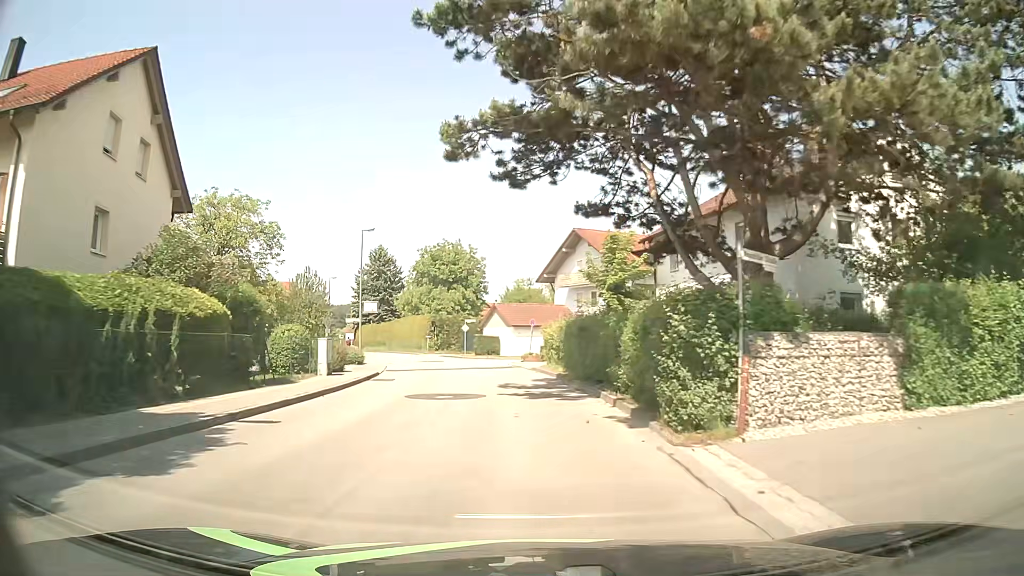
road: unclassified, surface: asphalt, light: Day
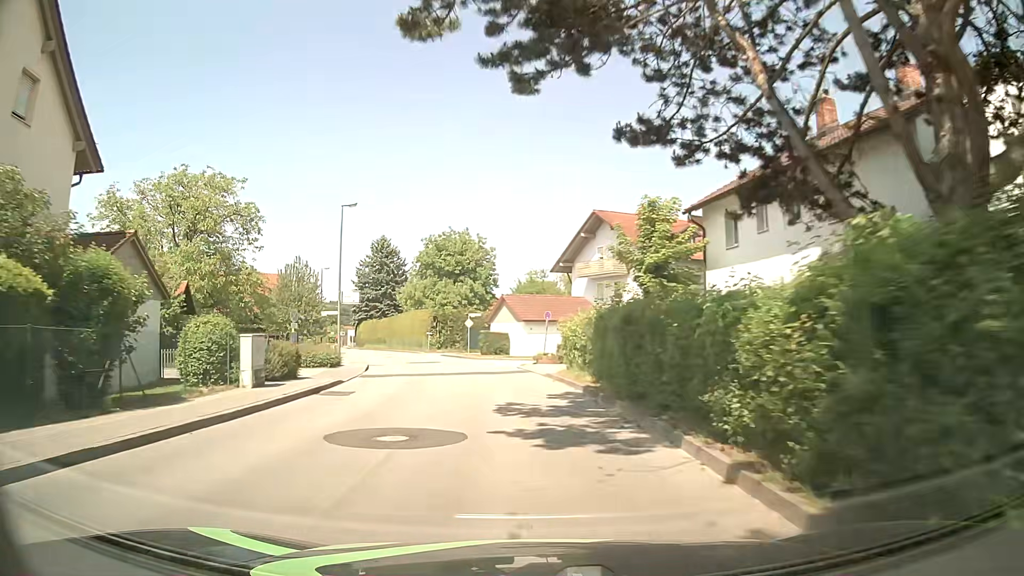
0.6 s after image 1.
(-0.1, +7.2) m; -2°
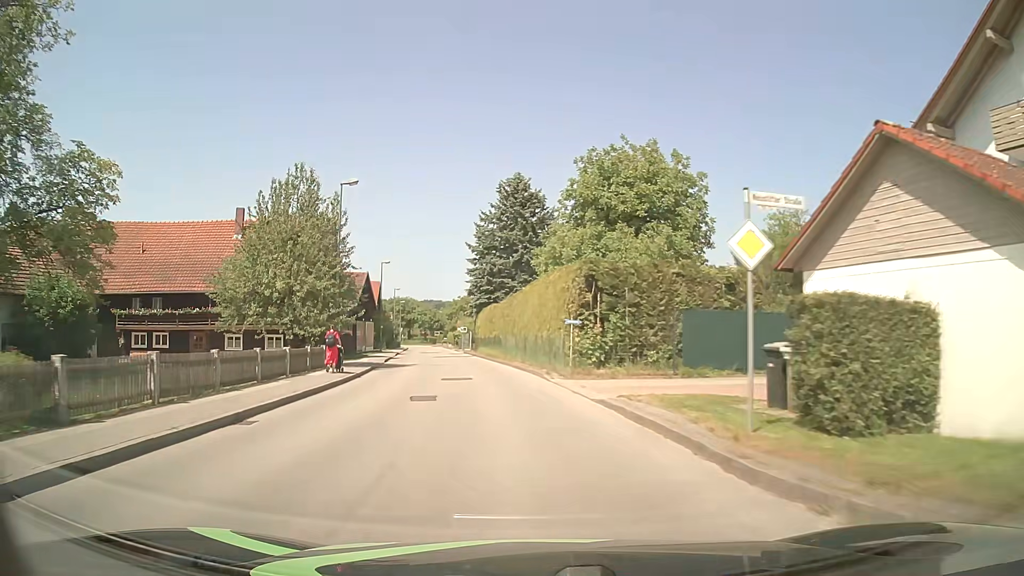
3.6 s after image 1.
(-3.9, +36.7) m; -14°
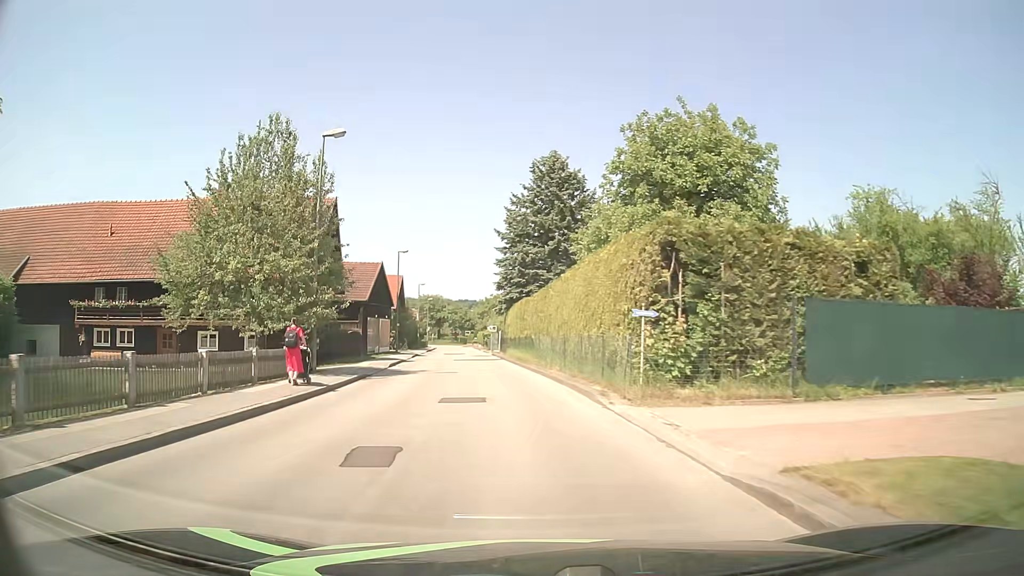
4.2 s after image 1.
(-0.2, +7.5) m; -3°
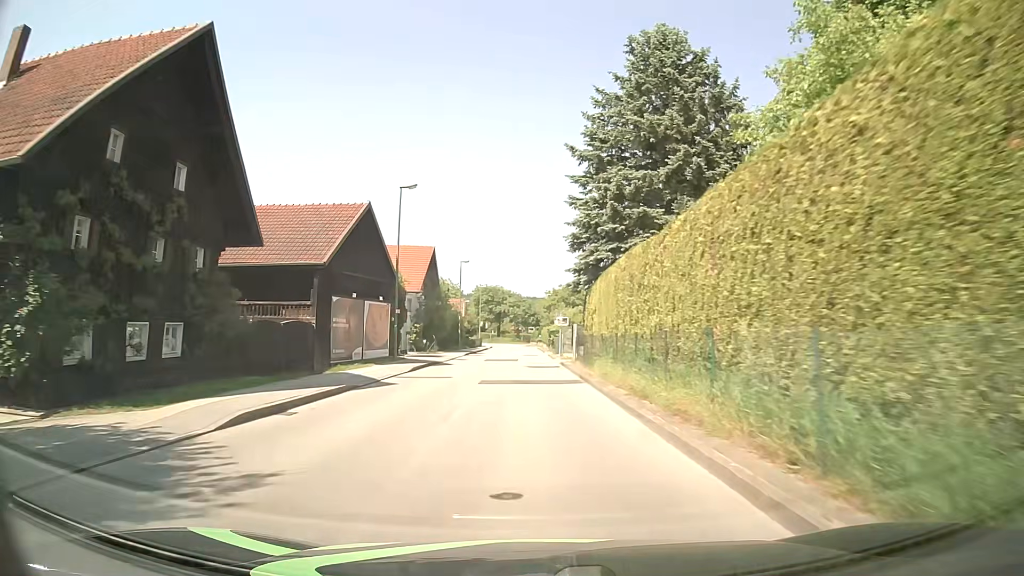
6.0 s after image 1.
(-1.4, +22.6) m; -6°
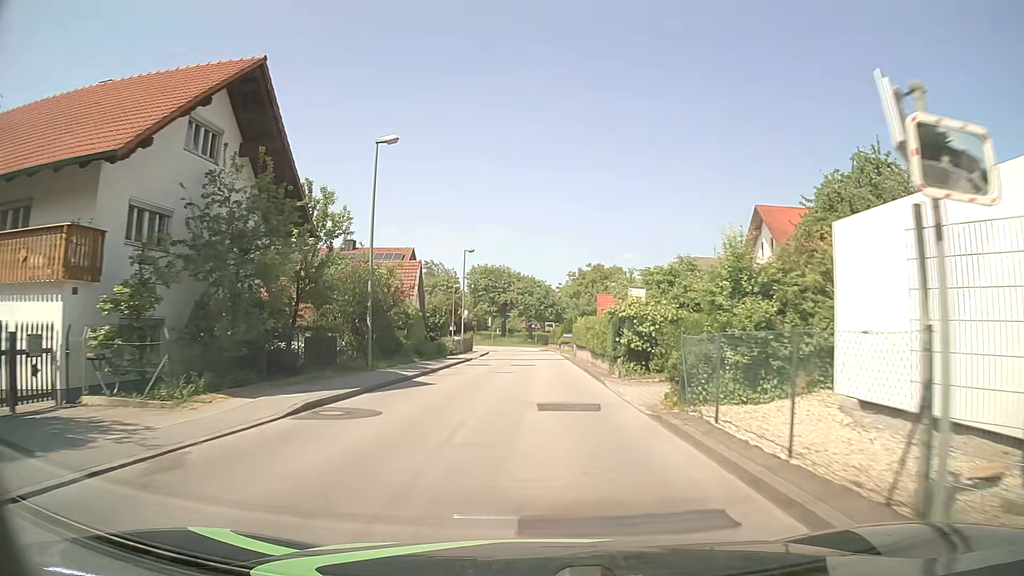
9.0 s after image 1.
(-0.8, +38.3) m; -1°
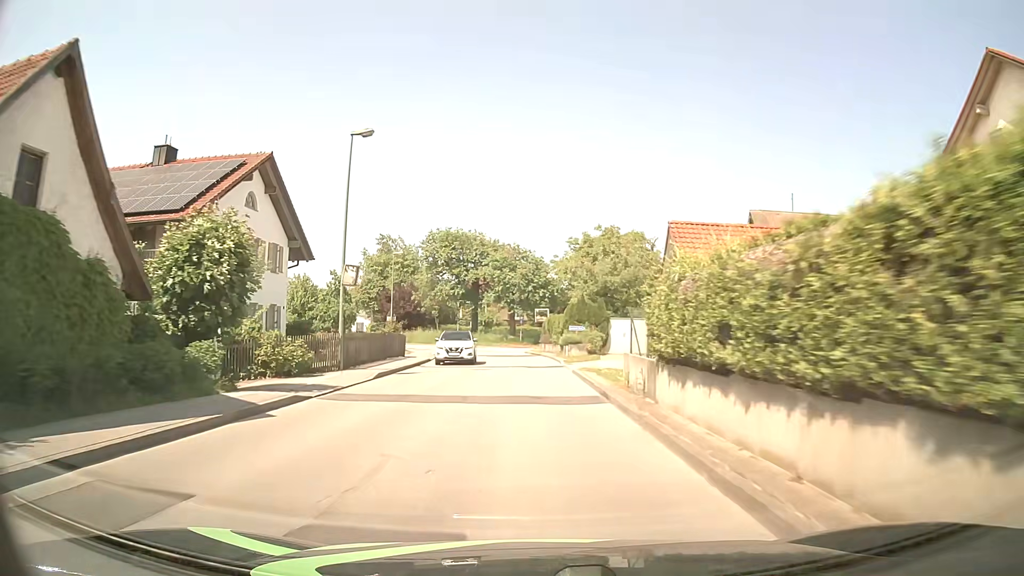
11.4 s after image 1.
(+0.4, +30.6) m; +1°
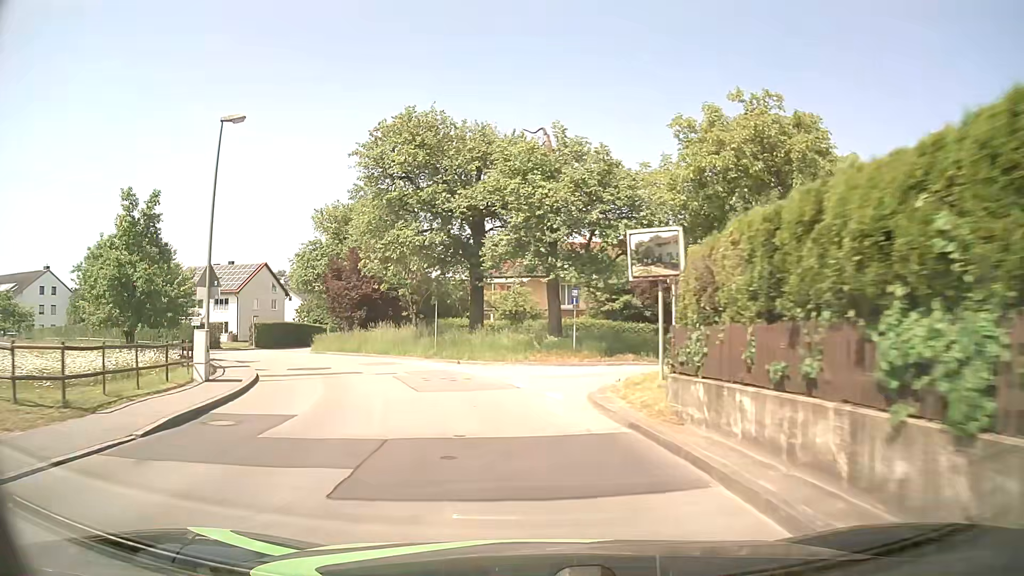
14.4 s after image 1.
(-0.5, +37.0) m; -4°
(0, +10) (-3, +20) (-6, +29) (-12, +37) (-19, +44) (-28, +49) (-38, +52) (-47, +54) (-57, +56) (-67, +57) m
